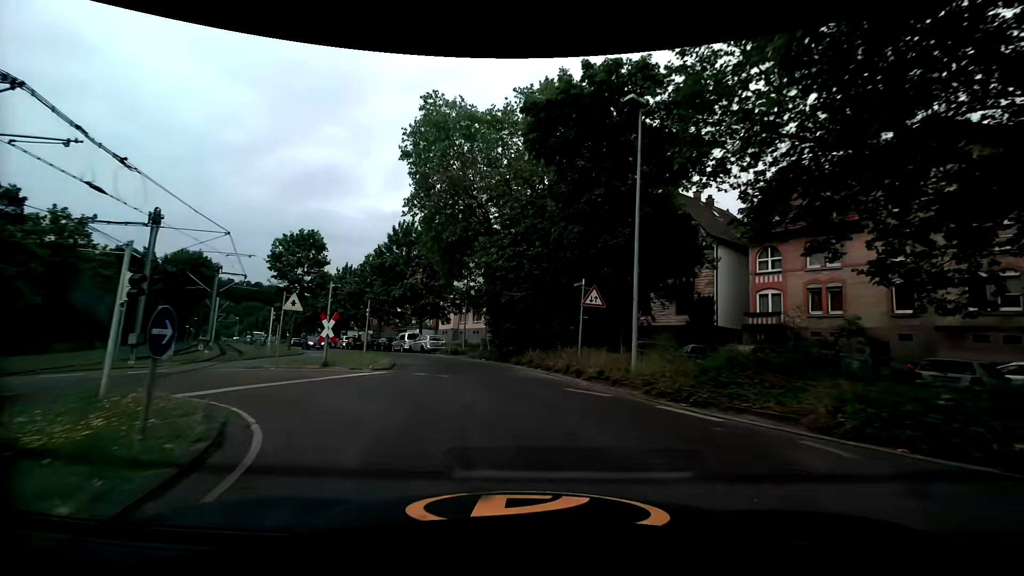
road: secondary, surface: asphalt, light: Day
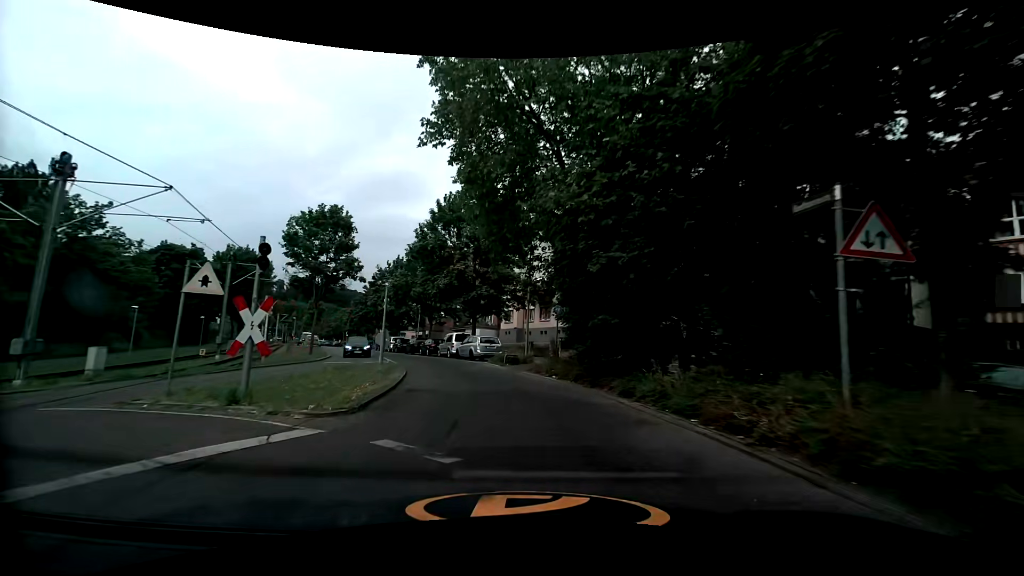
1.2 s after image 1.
(-1.0, +10.9) m; -9°
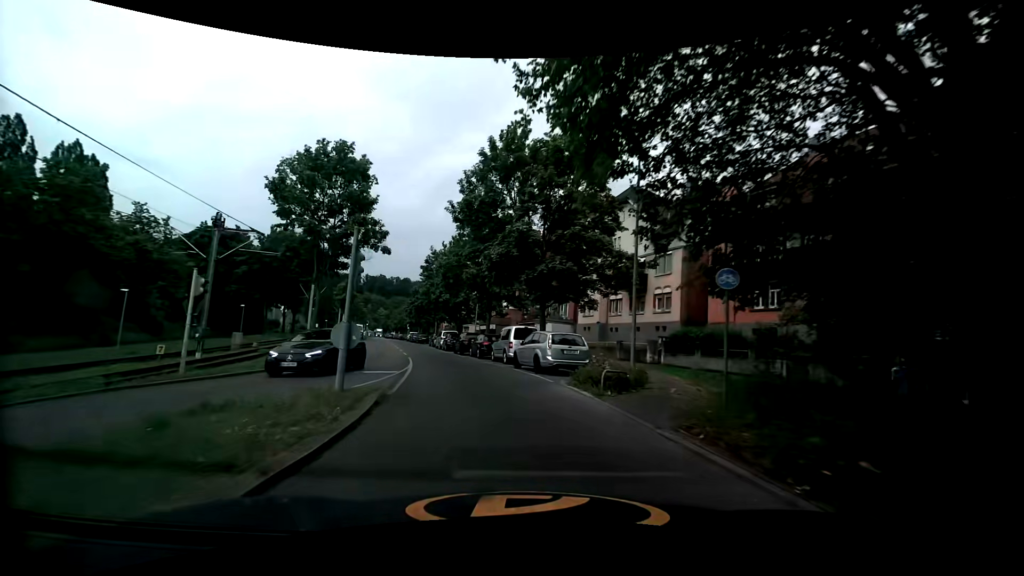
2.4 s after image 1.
(-0.8, +12.1) m; -8°
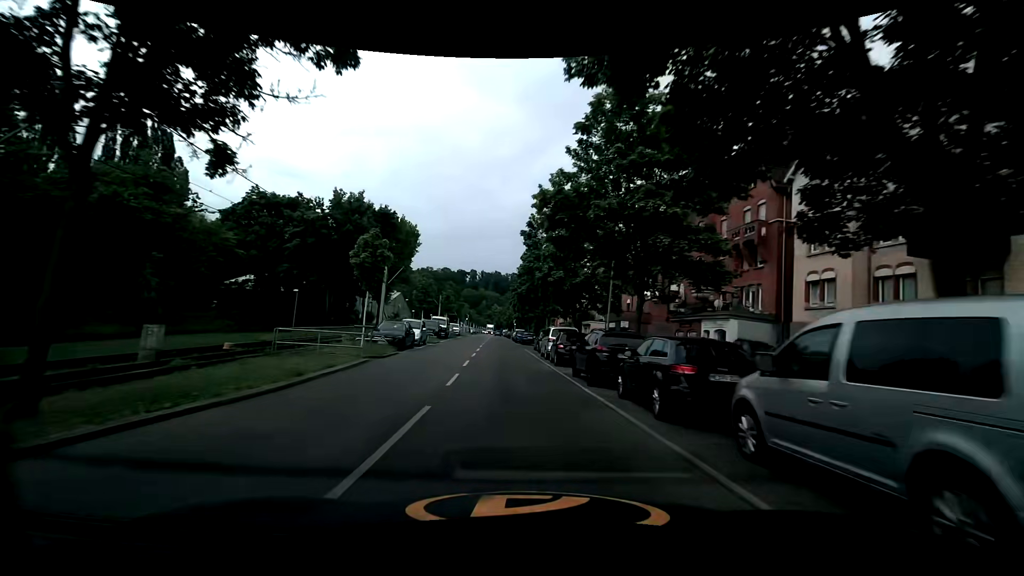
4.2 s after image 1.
(-2.6, +19.8) m; -13°
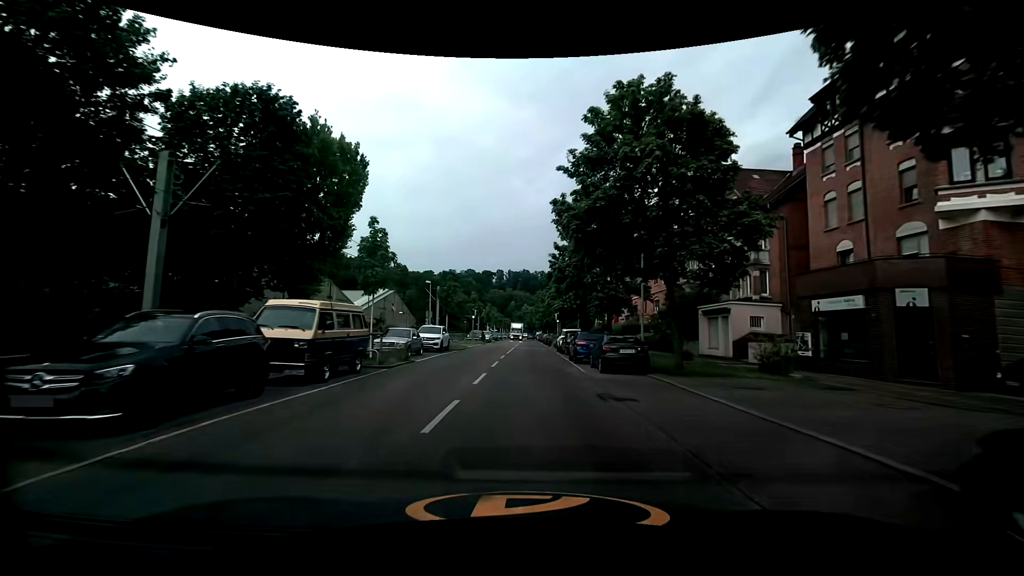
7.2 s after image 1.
(-1.9, +35.8) m; -4°
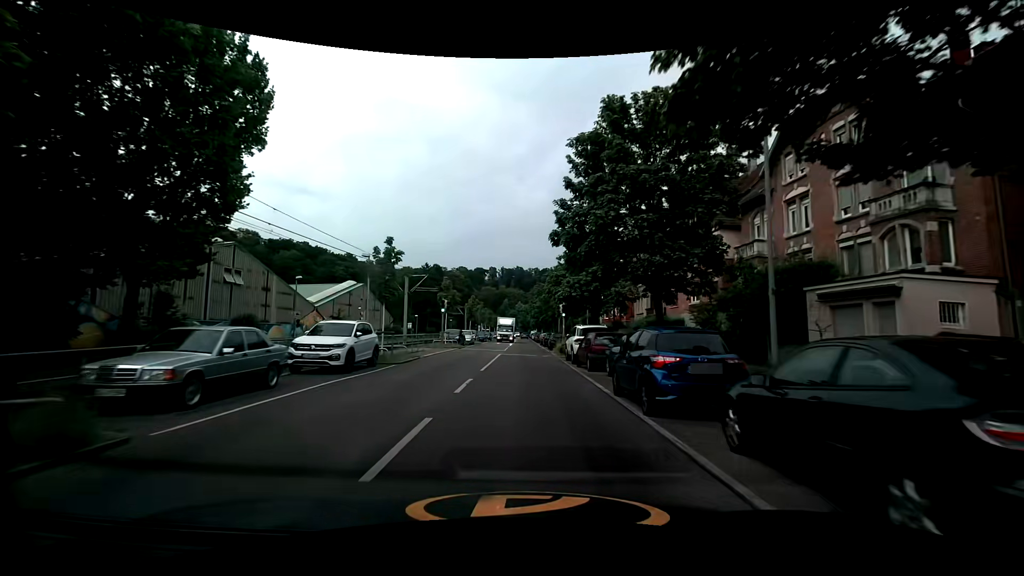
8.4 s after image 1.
(+0.2, +14.4) m; +1°
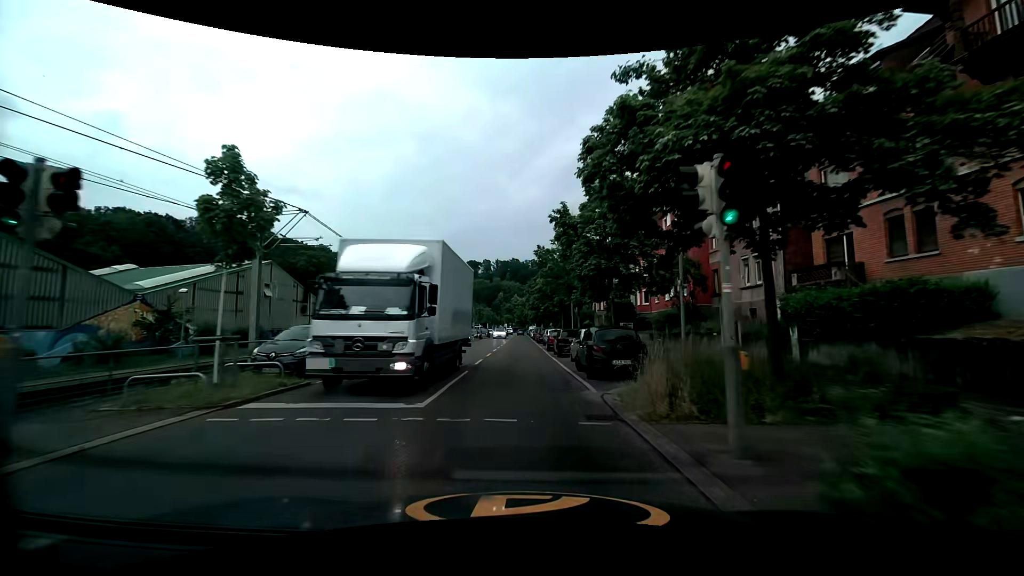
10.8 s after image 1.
(0.0, +28.1) m; 0°
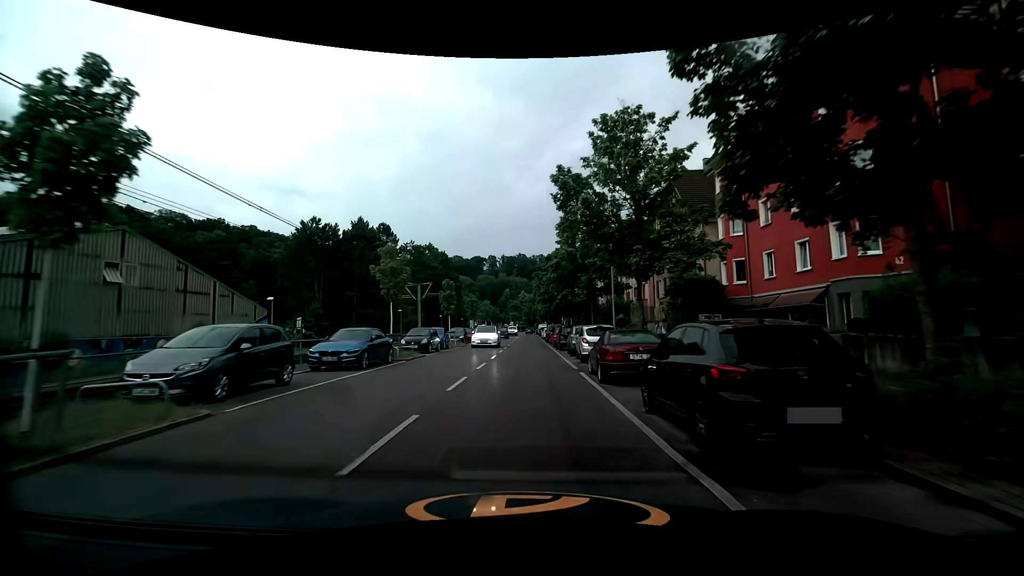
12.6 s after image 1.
(-0.2, +20.7) m; 0°
(0, +10) (0, +20) (0, +30) (0, +40) (-1, +50) (-1, +60) (-1, +70) (-1, +80) (-1, +90) (-1, +100) m
